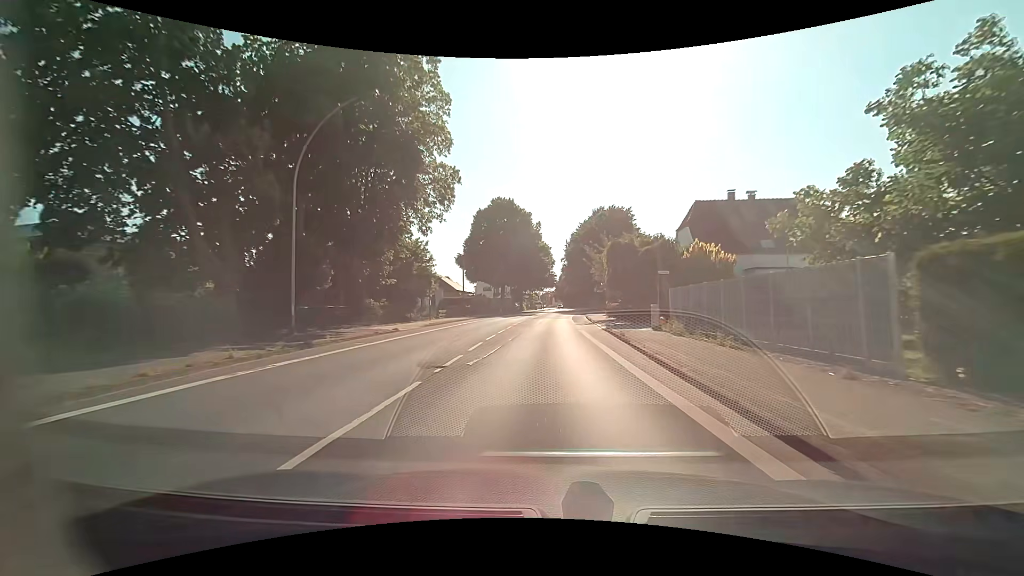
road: primary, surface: asphalt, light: Day
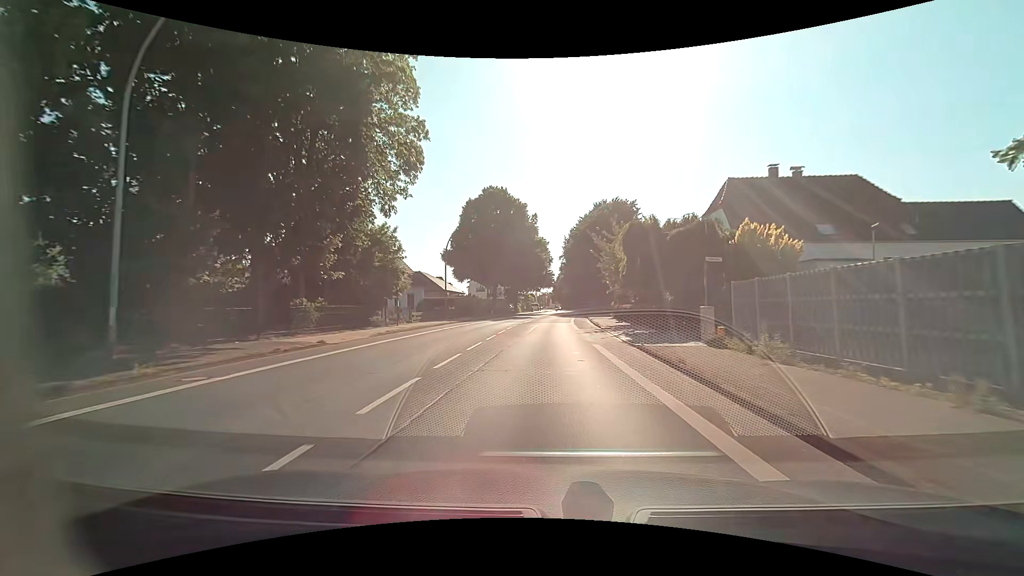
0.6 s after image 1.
(0.0, +8.5) m; 0°
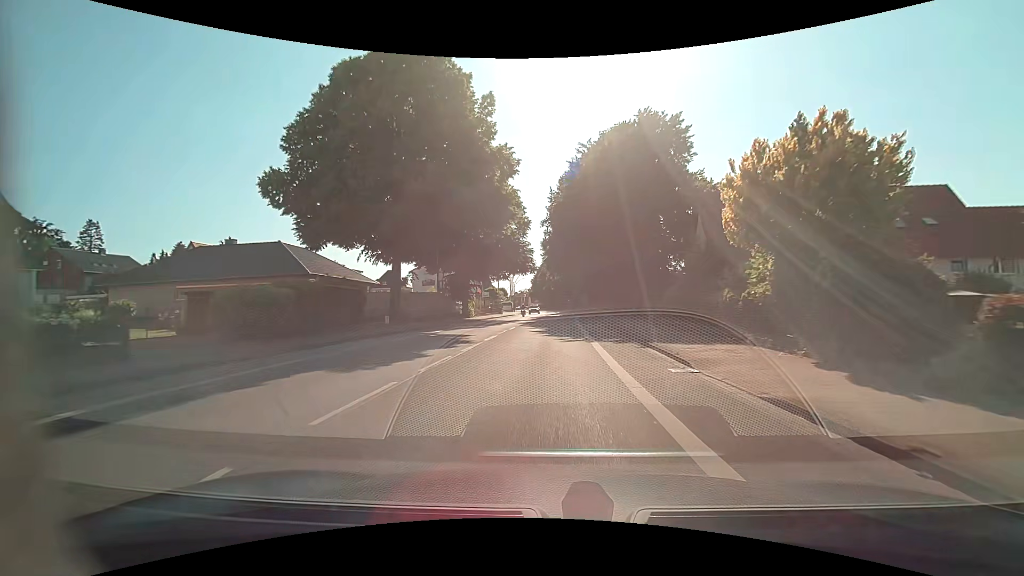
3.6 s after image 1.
(+0.8, +40.8) m; +2°
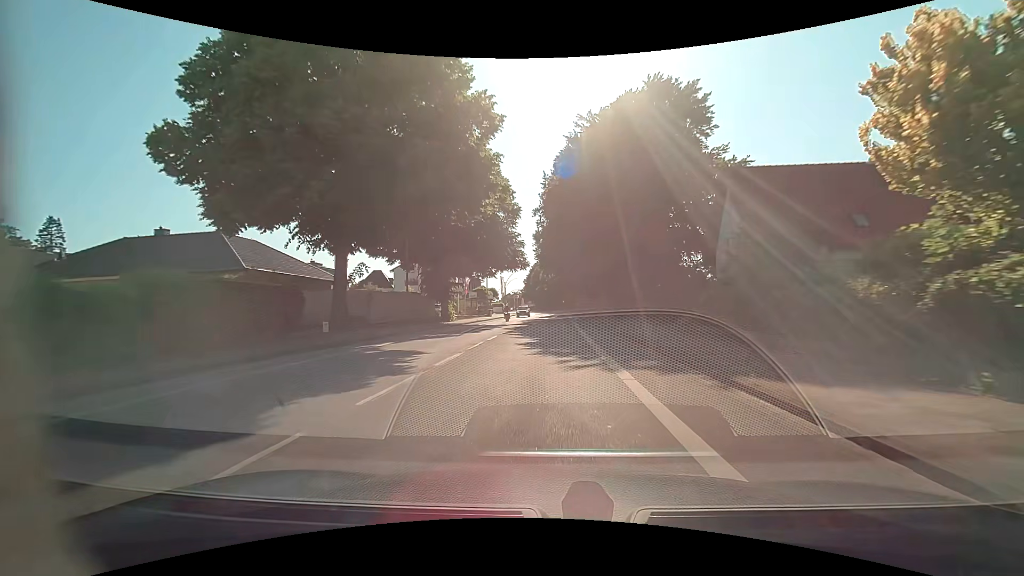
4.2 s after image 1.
(0.0, +7.7) m; +1°
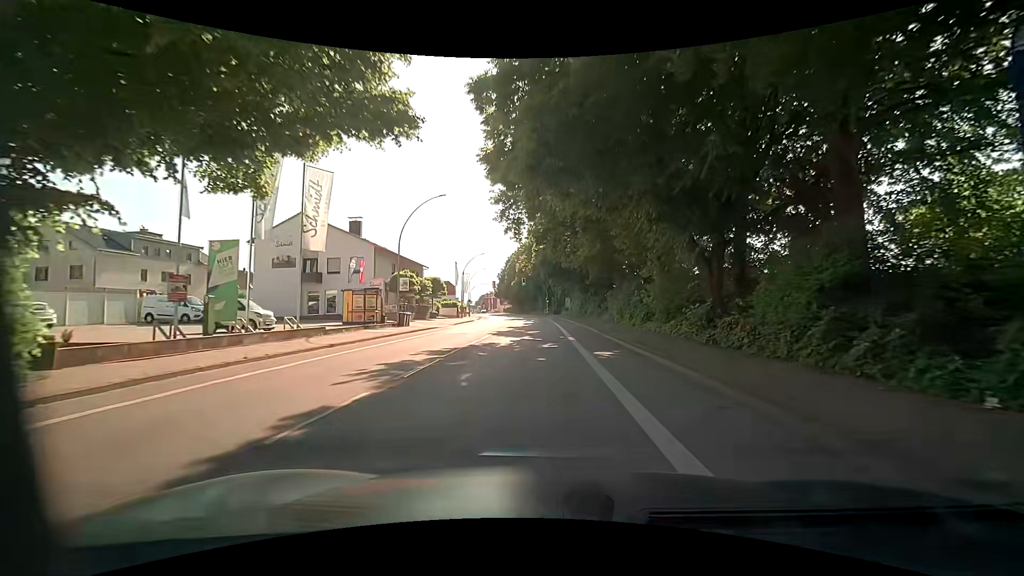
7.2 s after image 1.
(+1.0, +37.8) m; +2°
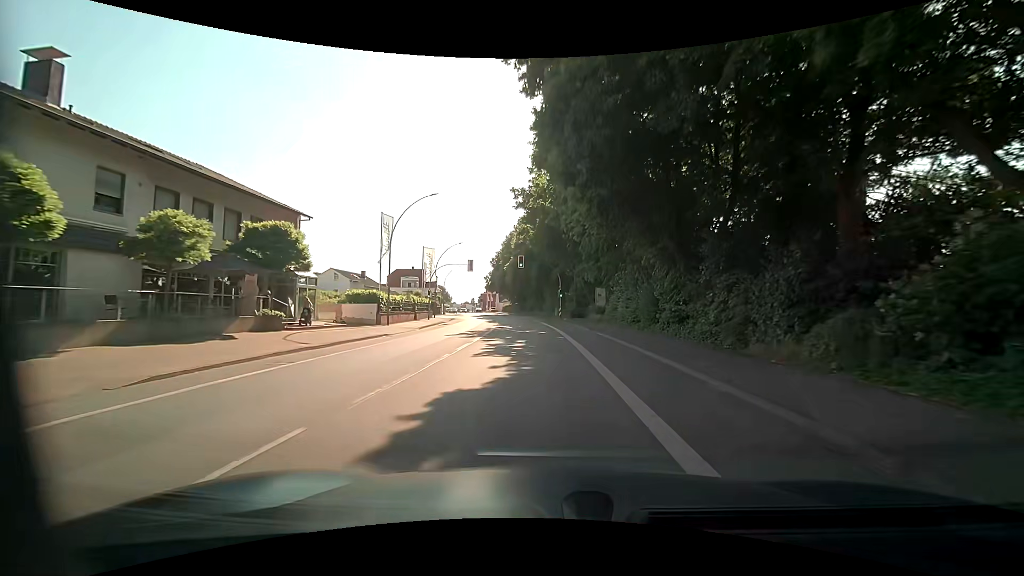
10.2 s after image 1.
(-0.5, +38.5) m; -1°
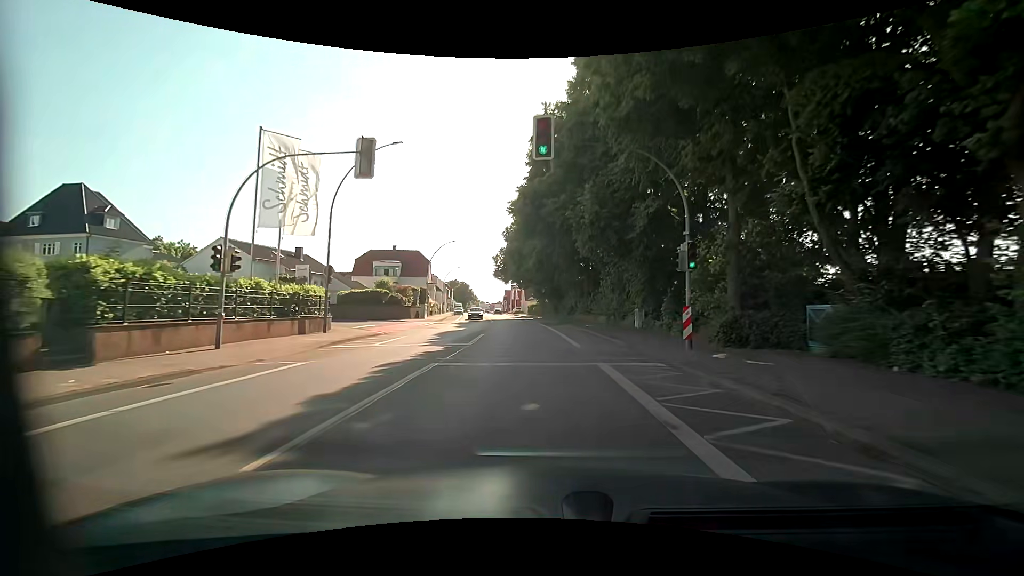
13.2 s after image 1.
(-1.6, +40.1) m; -5°
